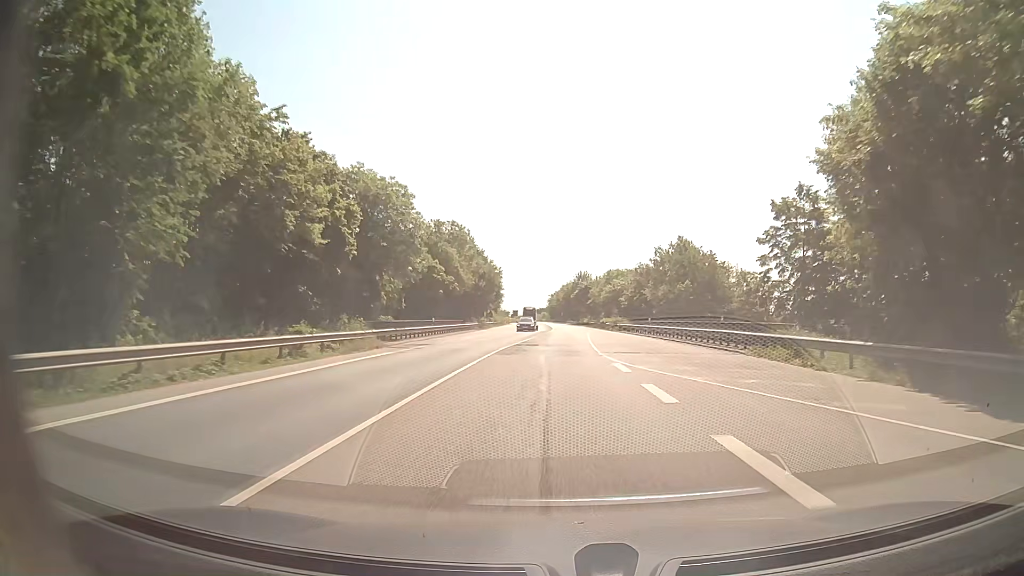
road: secondary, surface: asphalt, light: Day
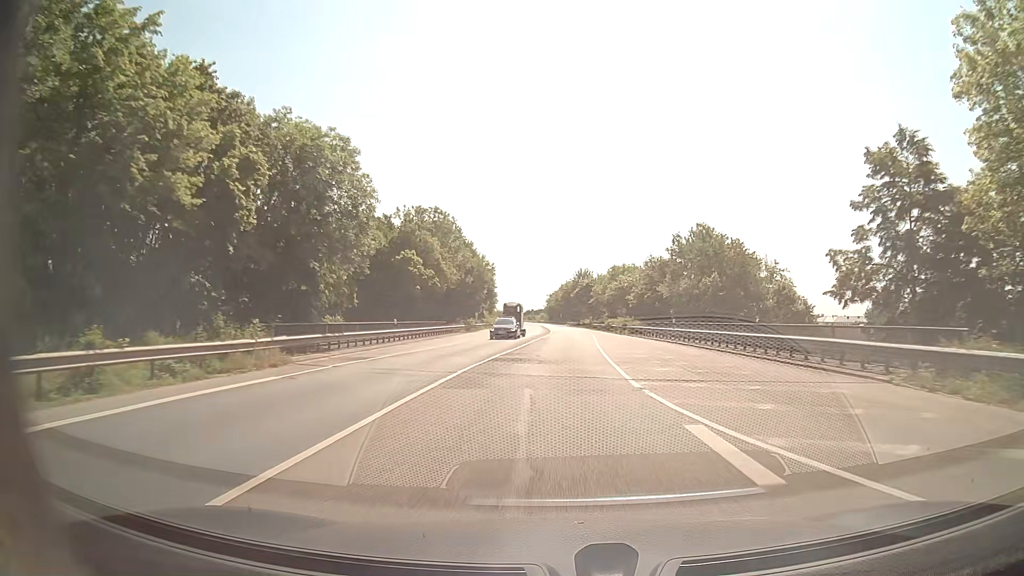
(0.0, +11.3) m; 0°
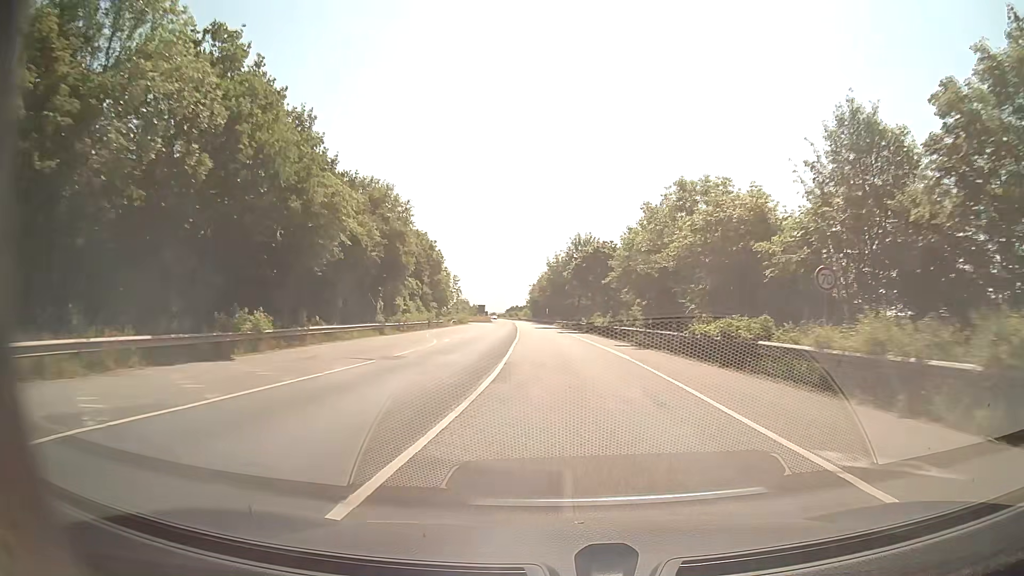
(+0.7, +56.4) m; +1°
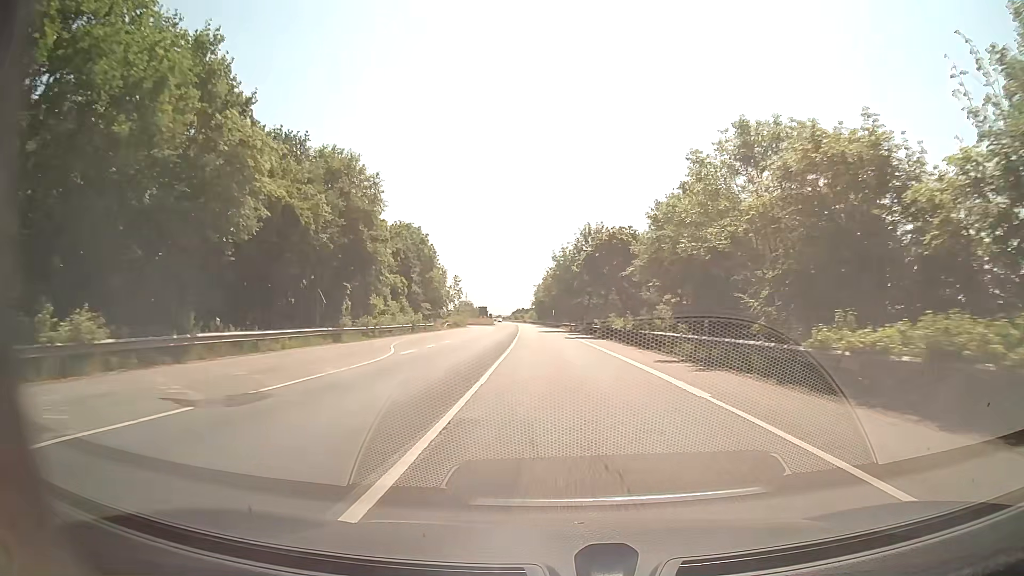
(0.0, +11.3) m; 0°
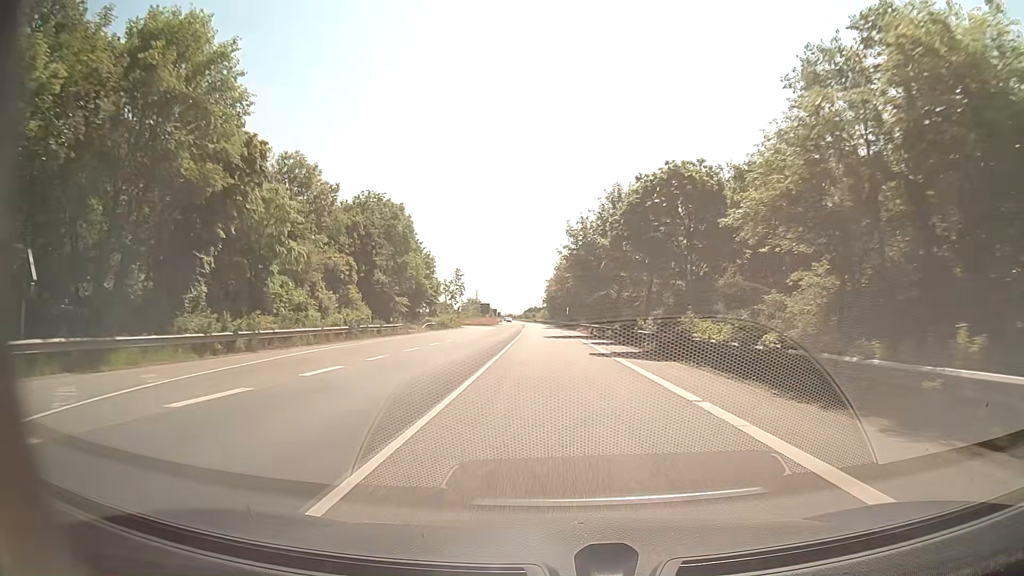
(-0.2, +22.5) m; -1°
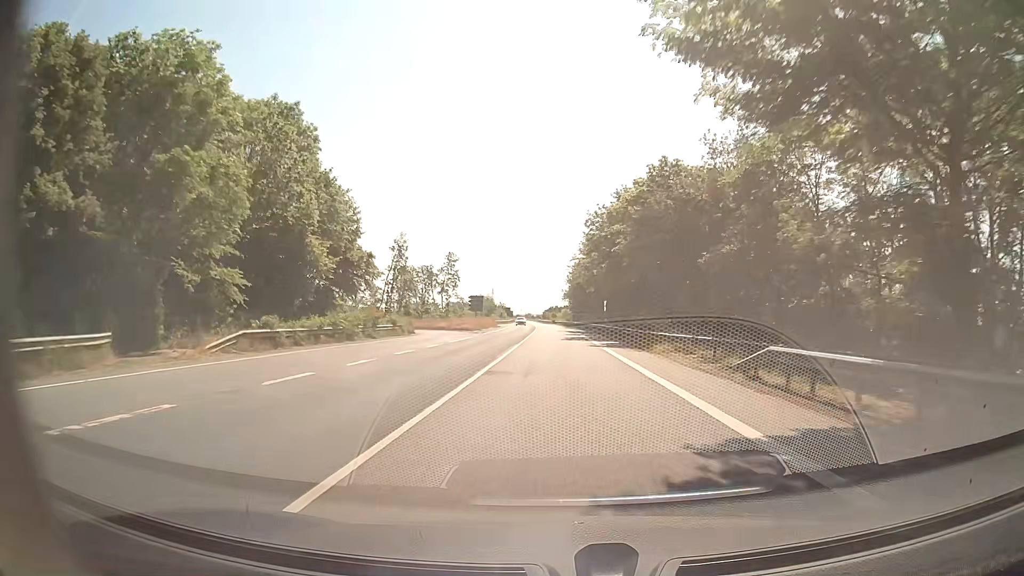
(-0.8, +45.1) m; -2°
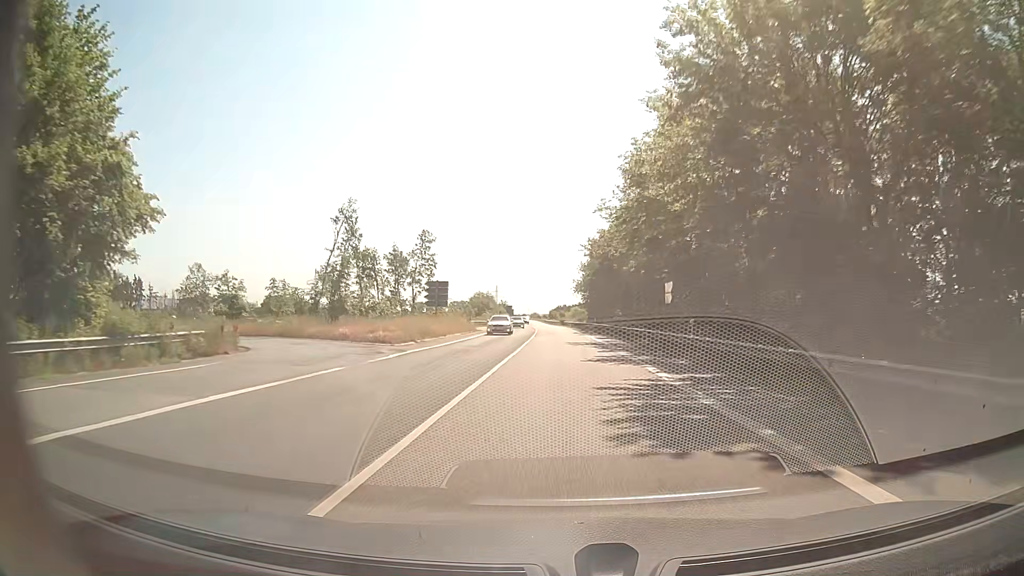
(-0.1, +33.9) m; 0°
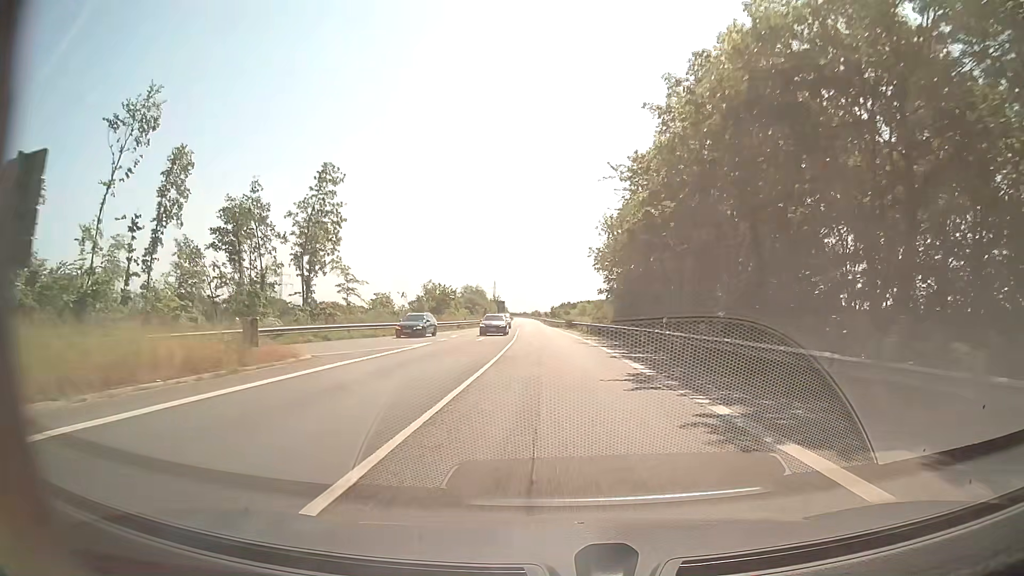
(+0.1, +45.3) m; 0°
(0, +10) (0, +20) (0, +30) (-1, +40) (-1, +50) (-1, +60) (-2, +70) (-2, +80) (-3, +90) (-3, +100) m
